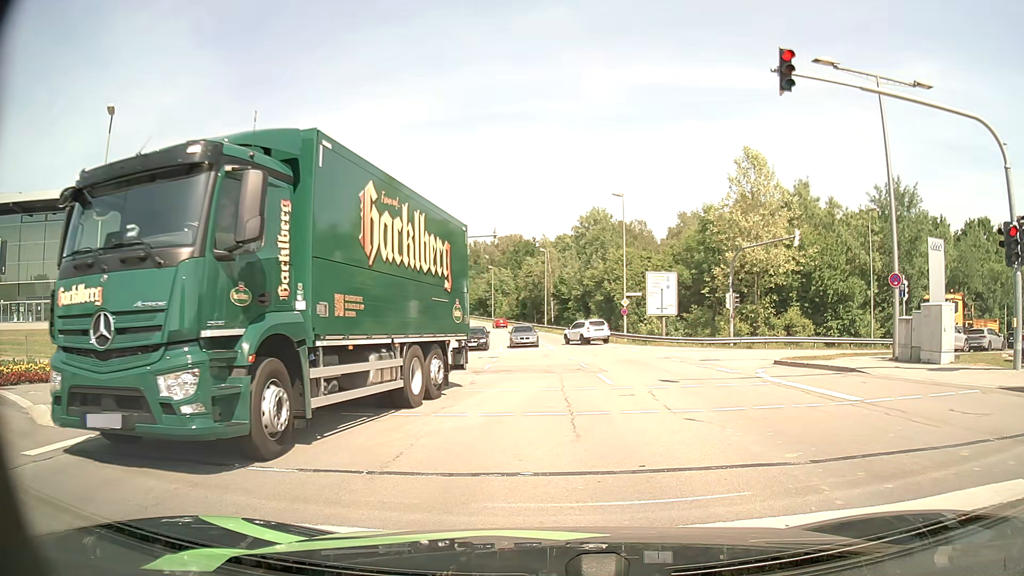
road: secondary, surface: asphalt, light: Day
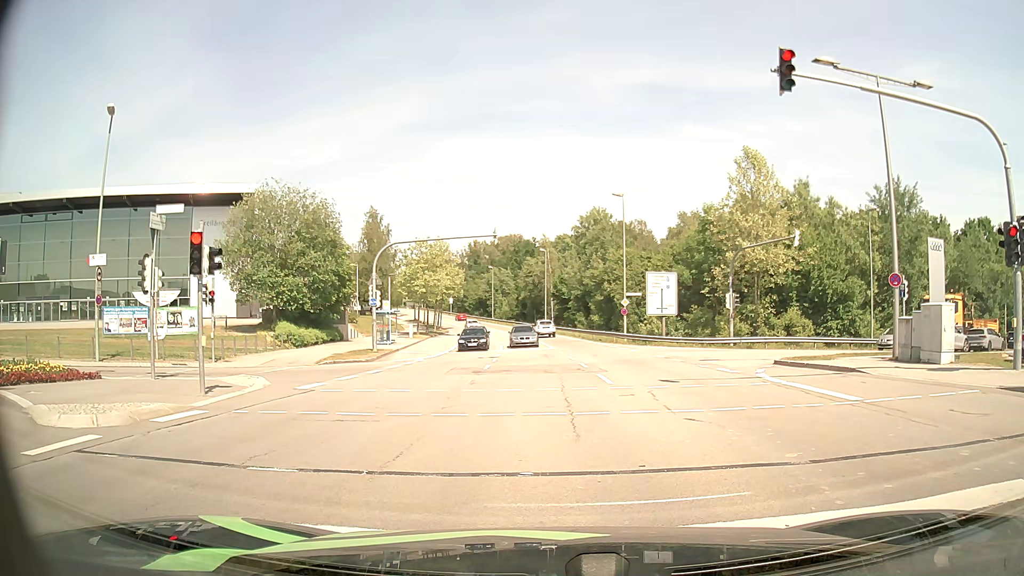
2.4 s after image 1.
(0.0, 0.0) m; 0°
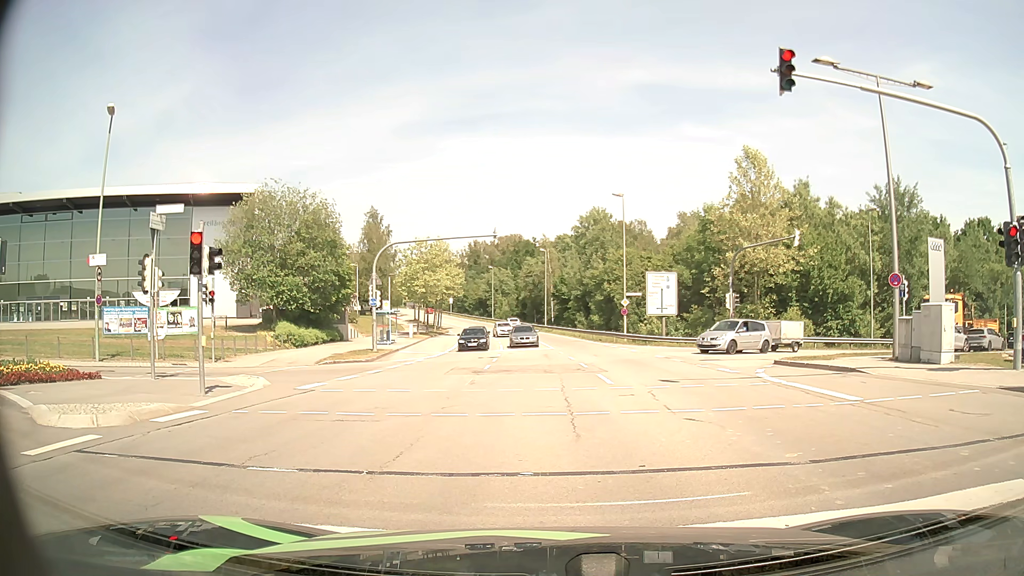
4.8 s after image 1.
(0.0, 0.0) m; 0°
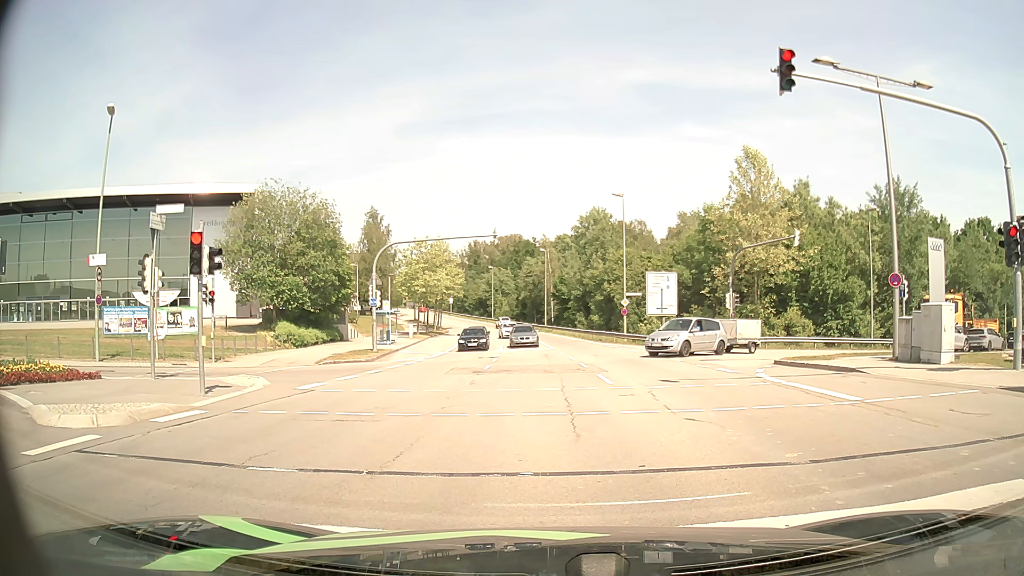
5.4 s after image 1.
(0.0, 0.0) m; 0°
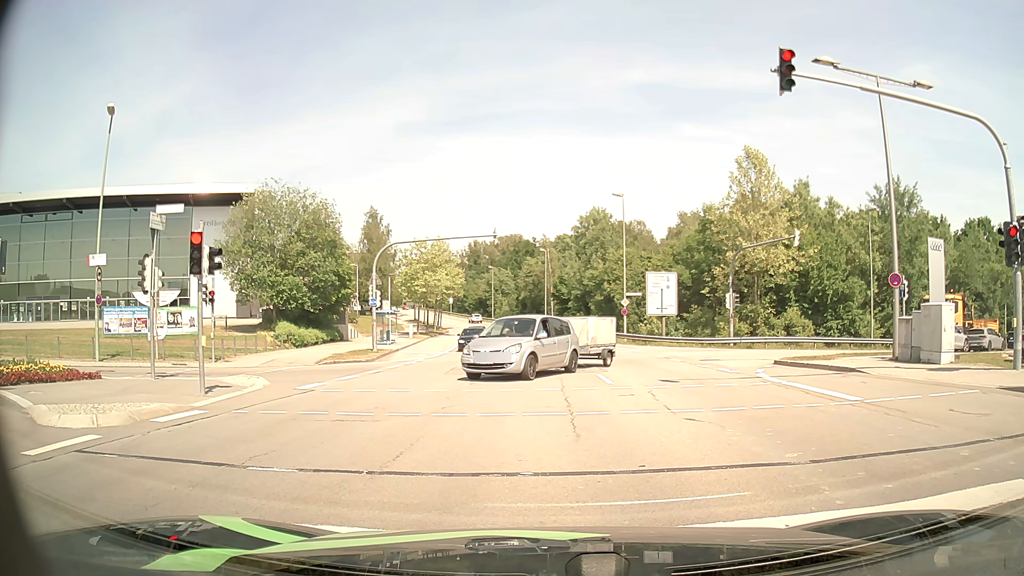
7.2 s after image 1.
(0.0, 0.0) m; 0°
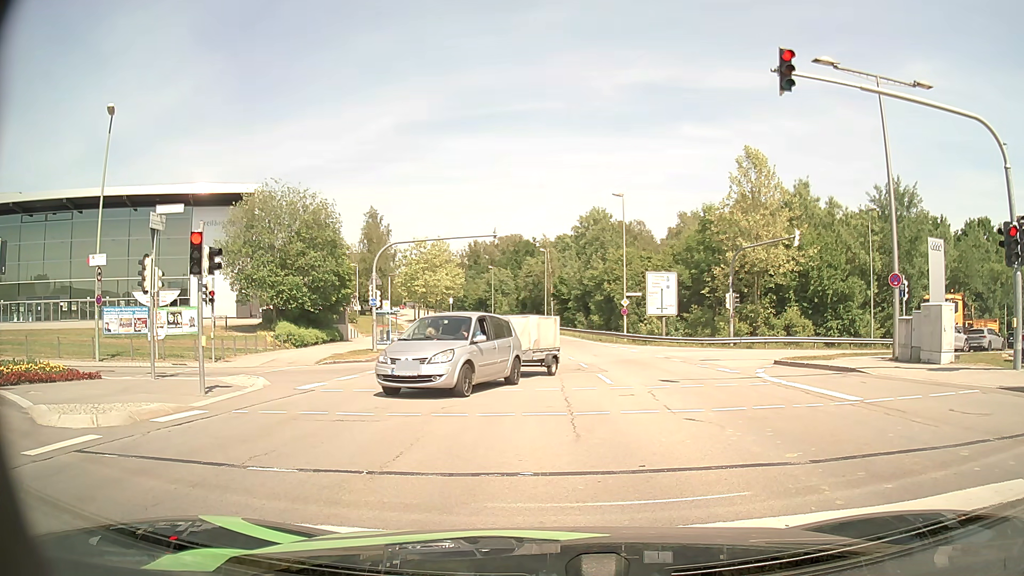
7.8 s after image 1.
(0.0, 0.0) m; 0°
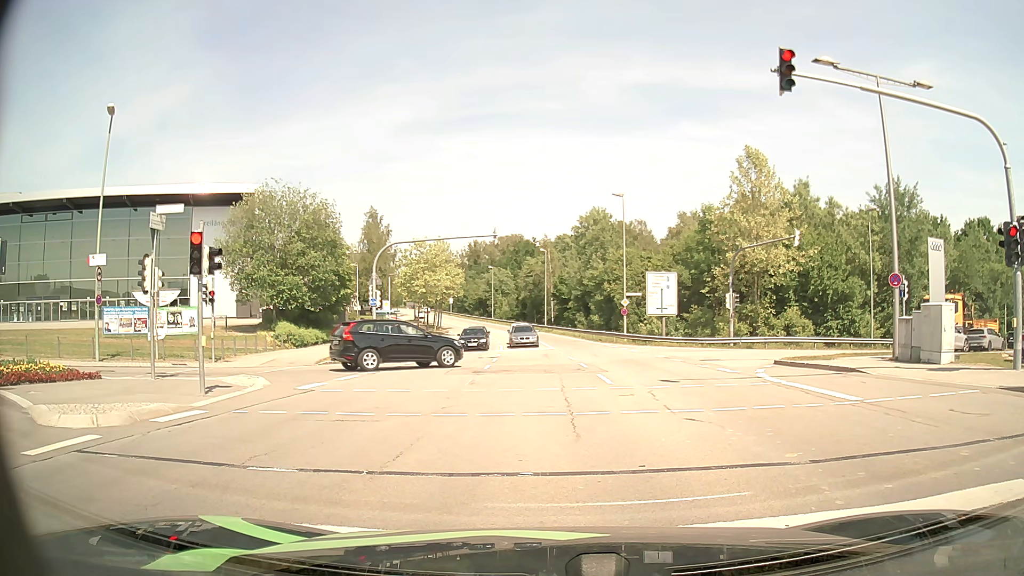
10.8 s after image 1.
(0.0, 0.0) m; 0°
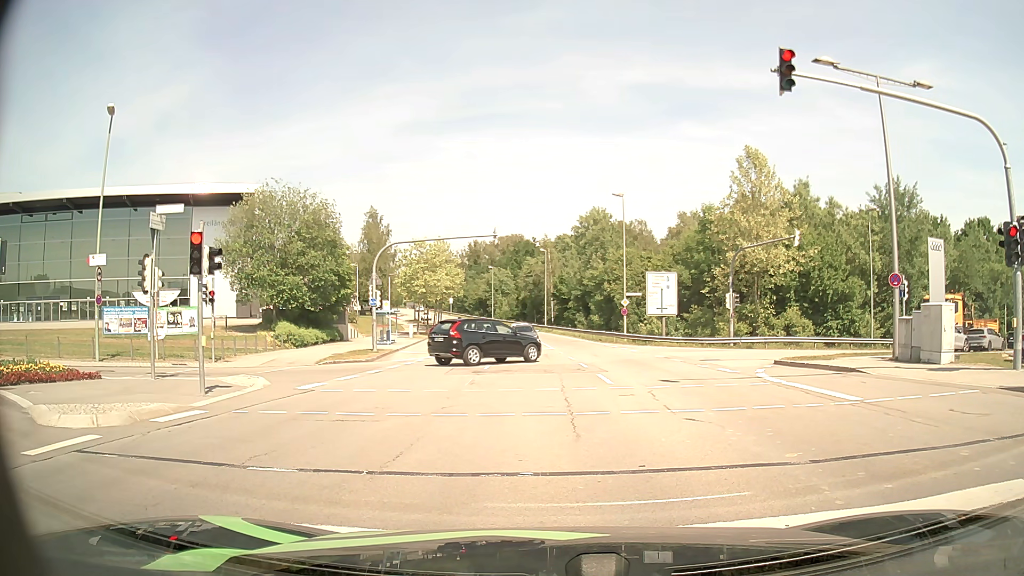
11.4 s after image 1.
(0.0, 0.0) m; 0°
(0, +10) (-1, +20) (-9, +24) (-18, +20) (-27, +15) (-35, +10) (-44, +5) (-53, 0) (-61, -5) (-70, -10) m
